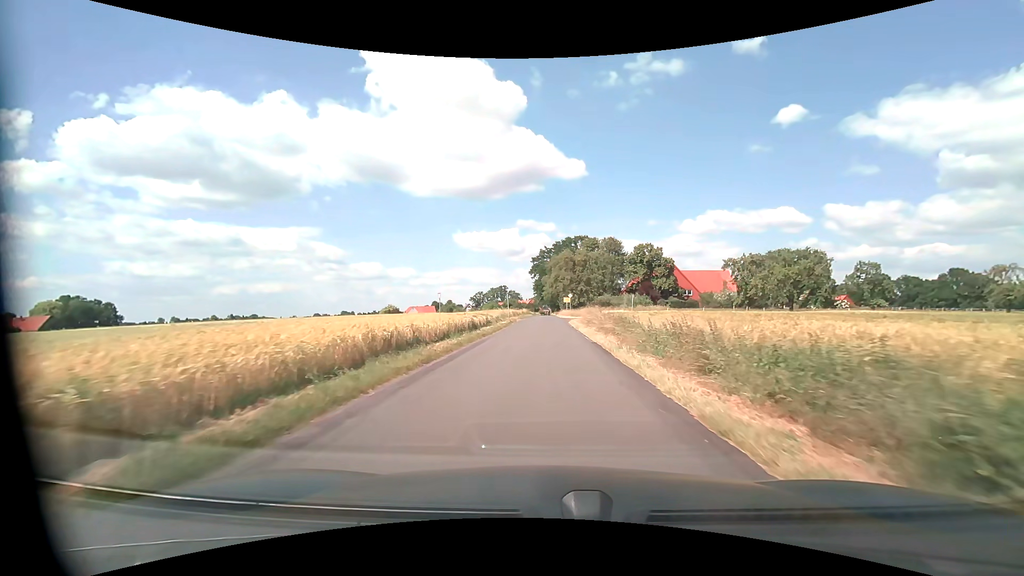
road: unclassified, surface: asphalt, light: Day
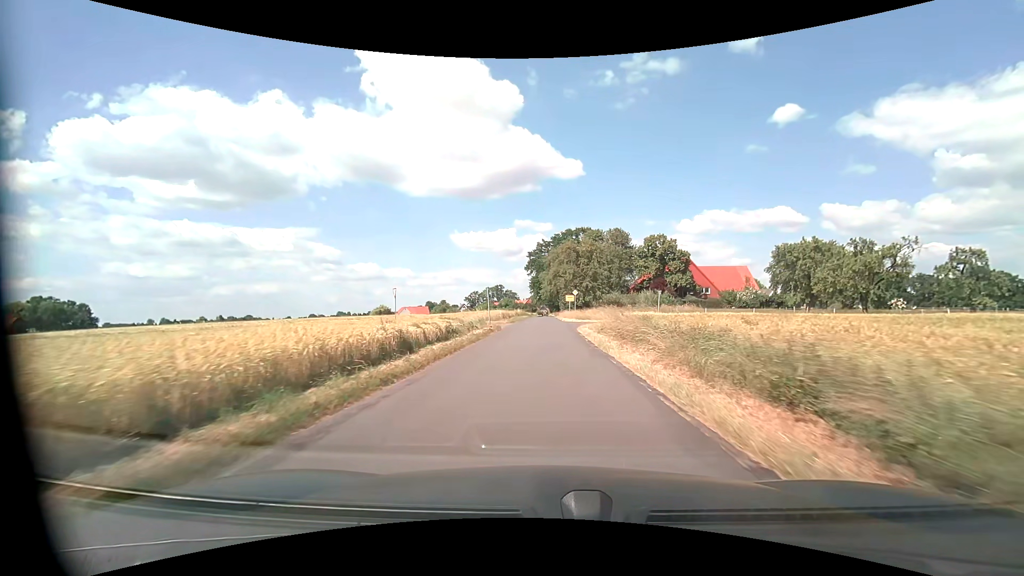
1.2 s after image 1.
(0.0, +14.5) m; 0°
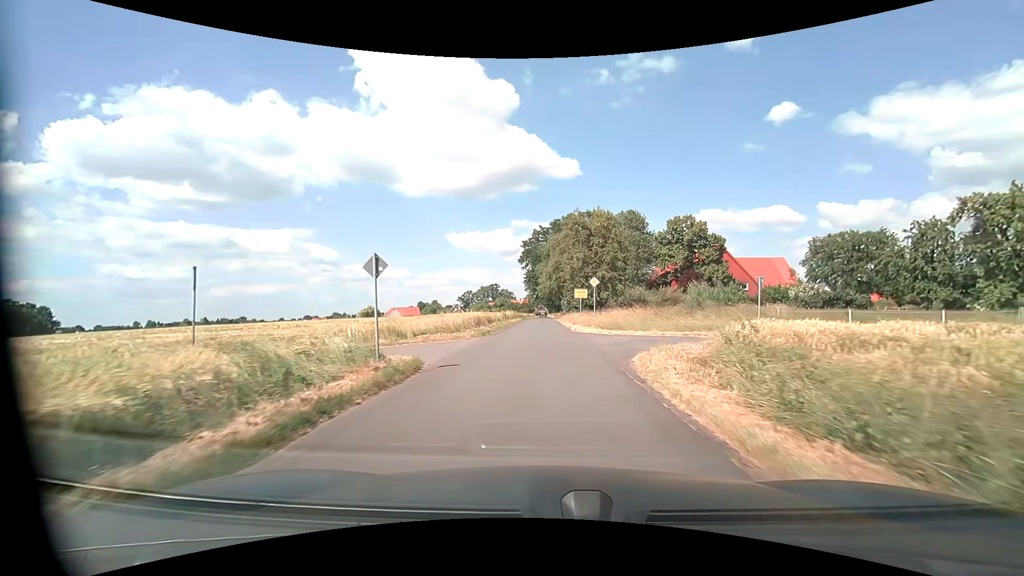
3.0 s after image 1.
(+0.1, +20.8) m; 0°
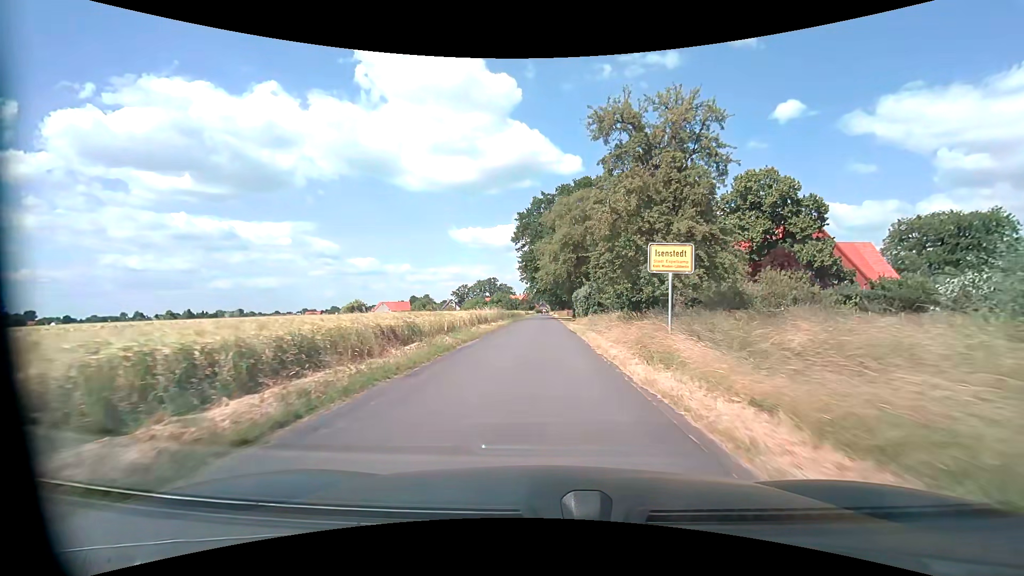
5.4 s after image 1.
(-0.1, +27.2) m; 0°
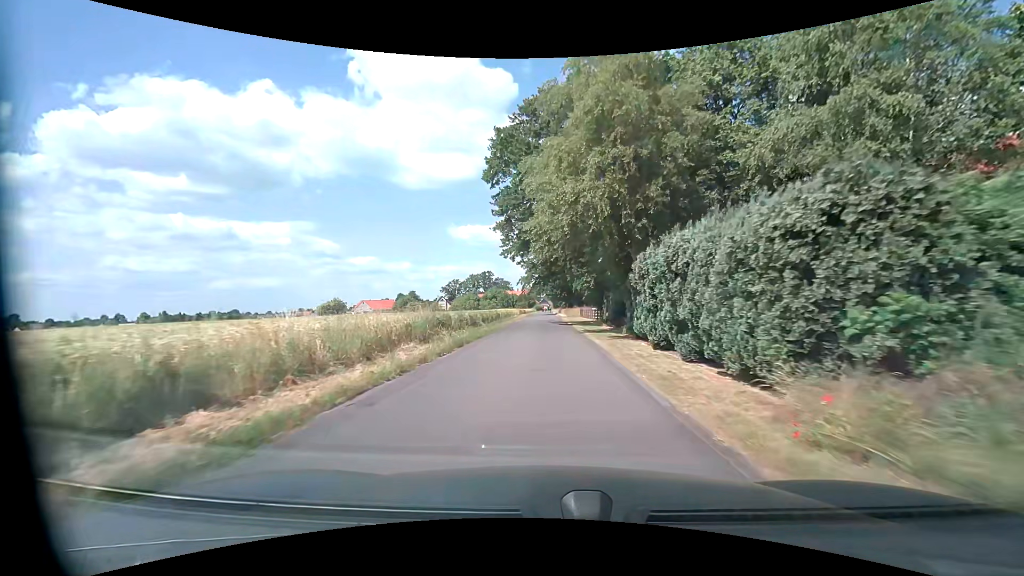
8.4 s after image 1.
(0.0, +34.2) m; 0°
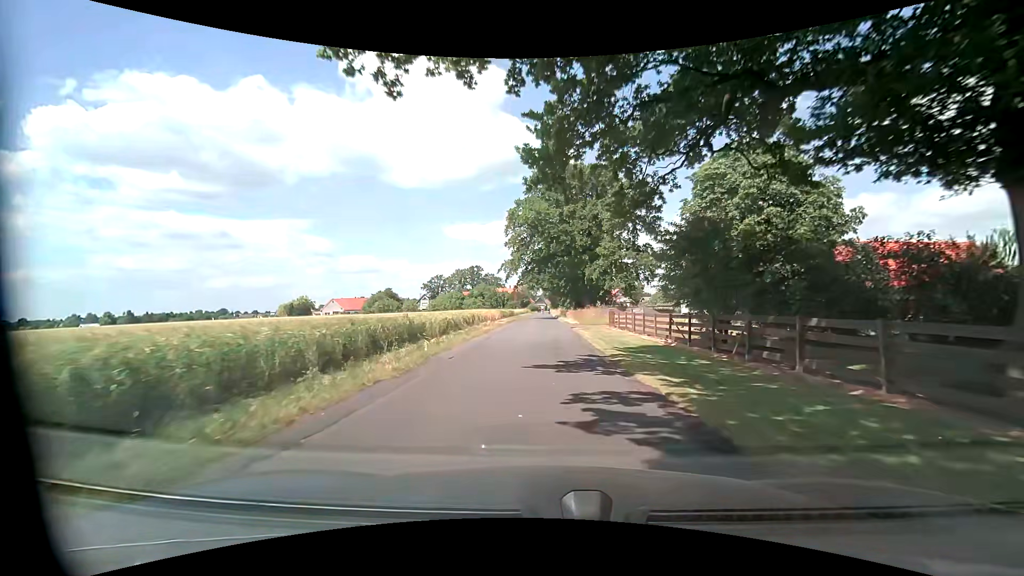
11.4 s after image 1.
(-0.1, +33.4) m; 0°
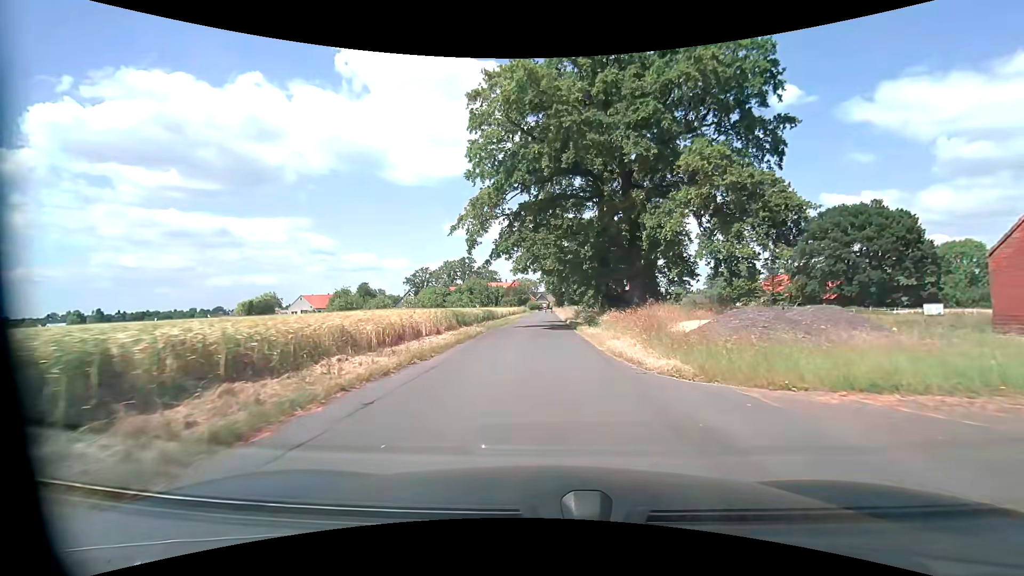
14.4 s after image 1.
(-0.2, +32.5) m; 0°
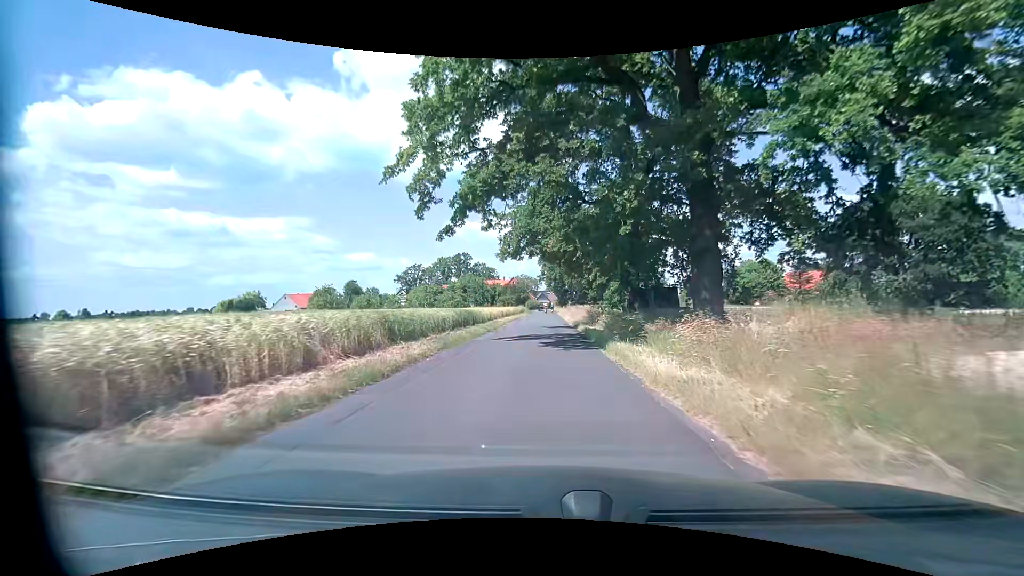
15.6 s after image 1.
(0.0, +12.7) m; 0°
(0, +10) (0, +20) (0, +30) (0, +40) (0, +50) (0, +60) (0, +70) (0, +80) (0, +90) (0, +100) m
